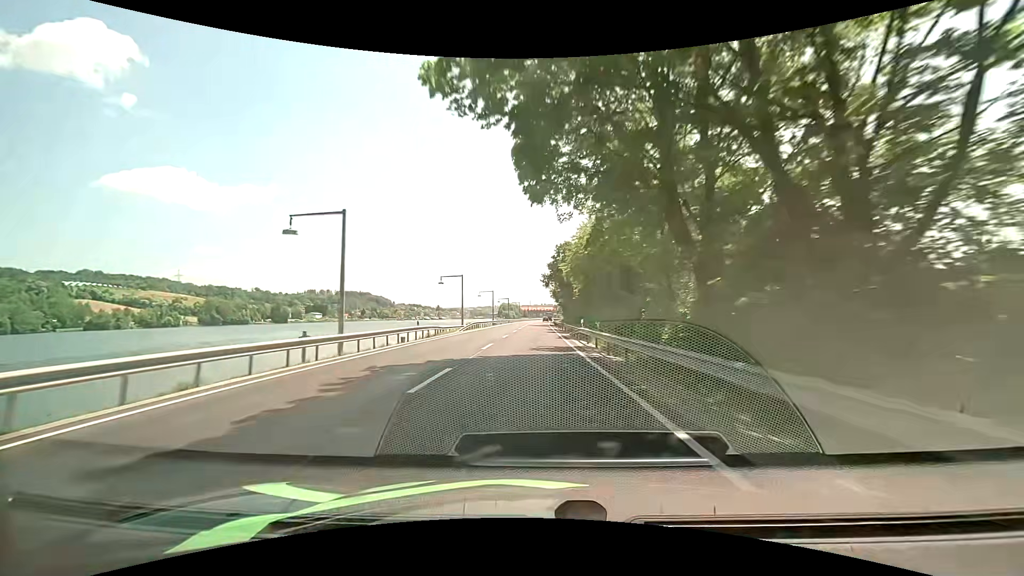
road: primary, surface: asphalt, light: Day
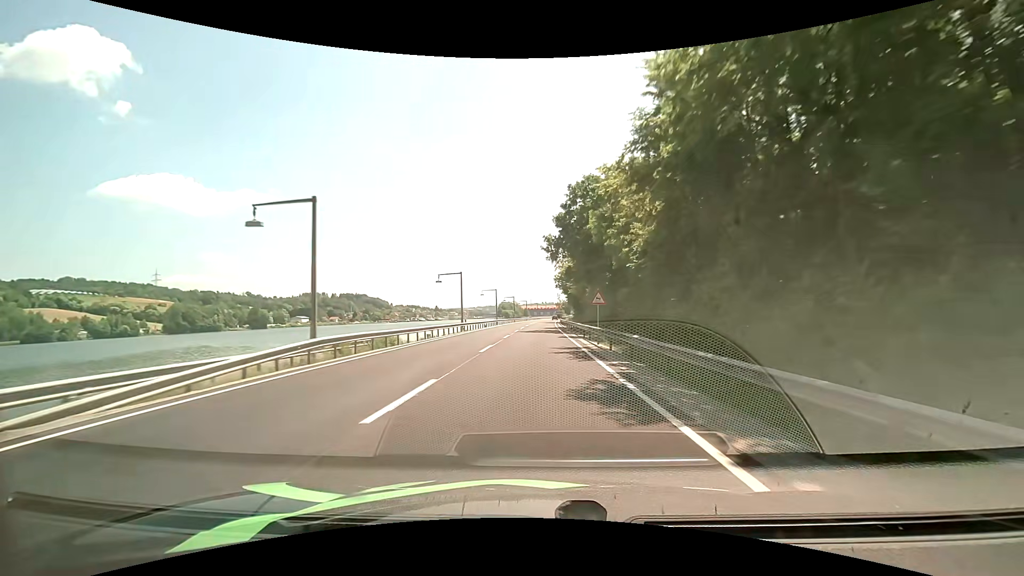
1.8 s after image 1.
(-0.3, +38.5) m; -1°
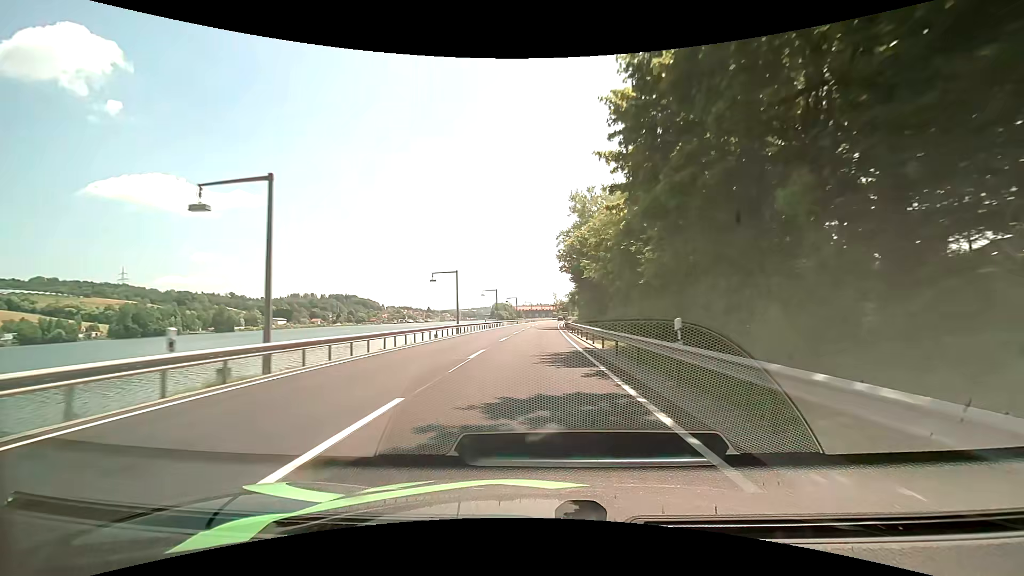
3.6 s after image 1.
(+0.2, +38.4) m; +1°
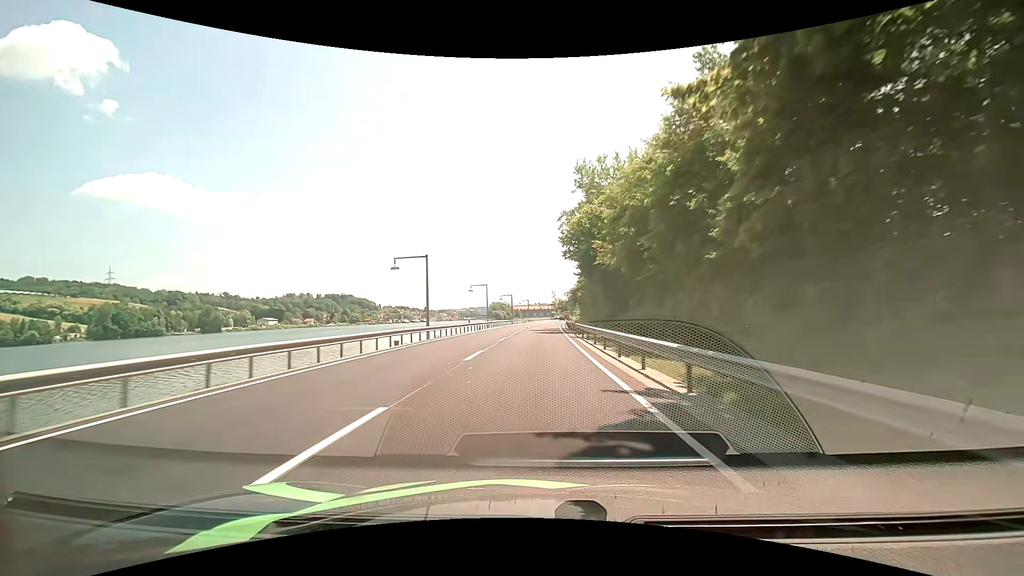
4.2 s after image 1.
(0.0, +12.9) m; 0°
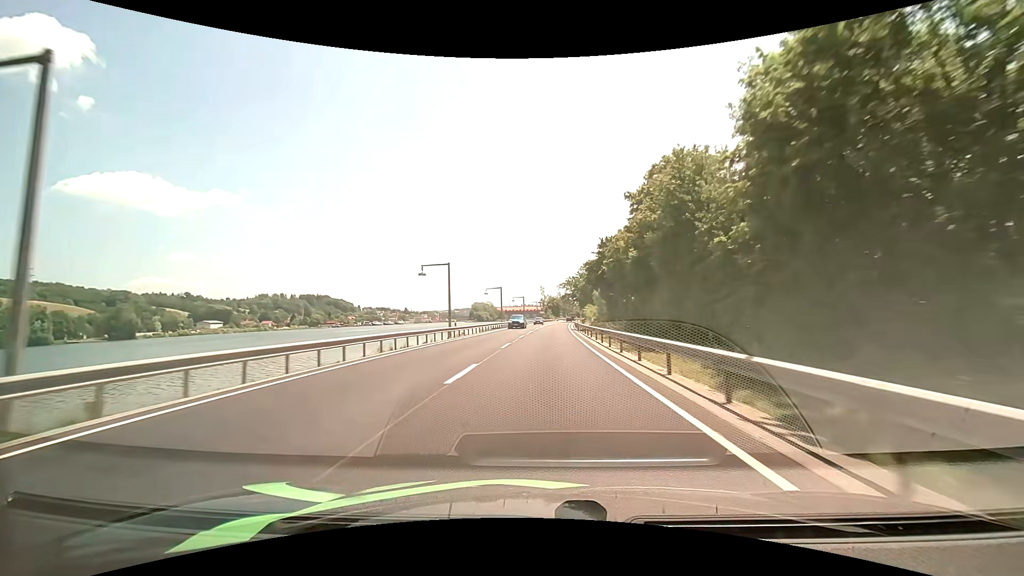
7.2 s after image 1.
(+0.9, +65.1) m; +2°
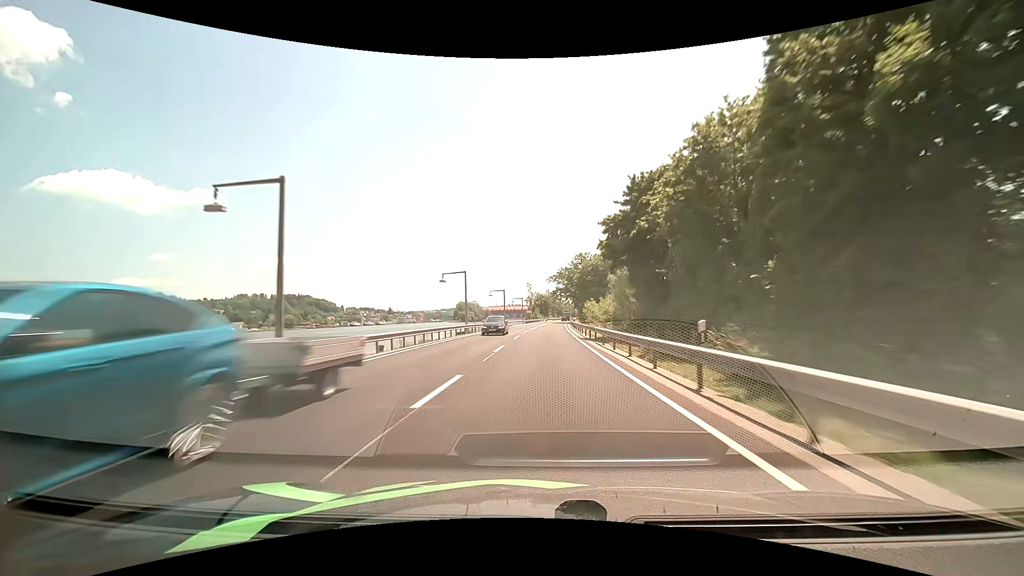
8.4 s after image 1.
(+0.4, +26.7) m; +2°
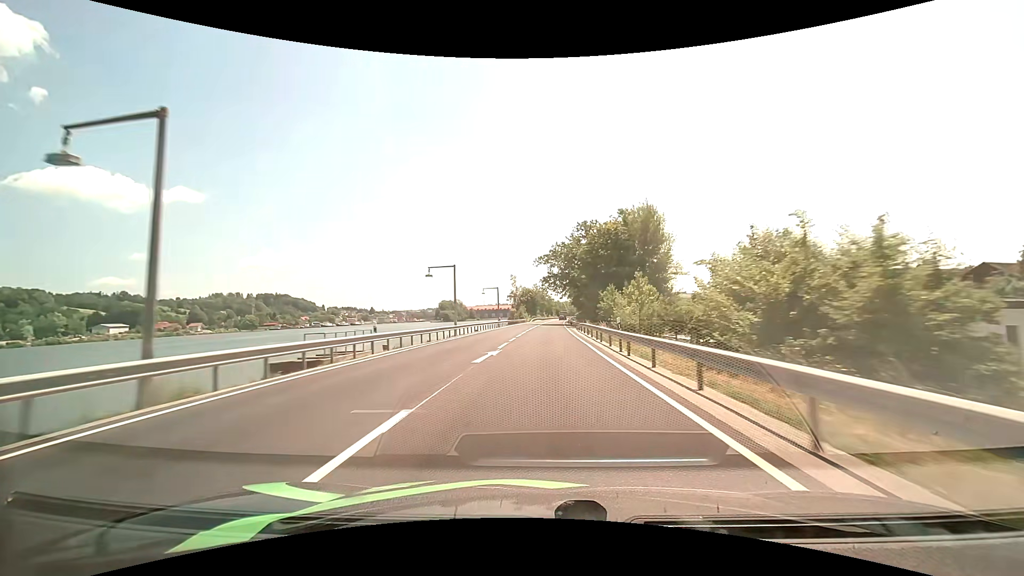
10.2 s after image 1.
(+0.4, +40.6) m; +1°
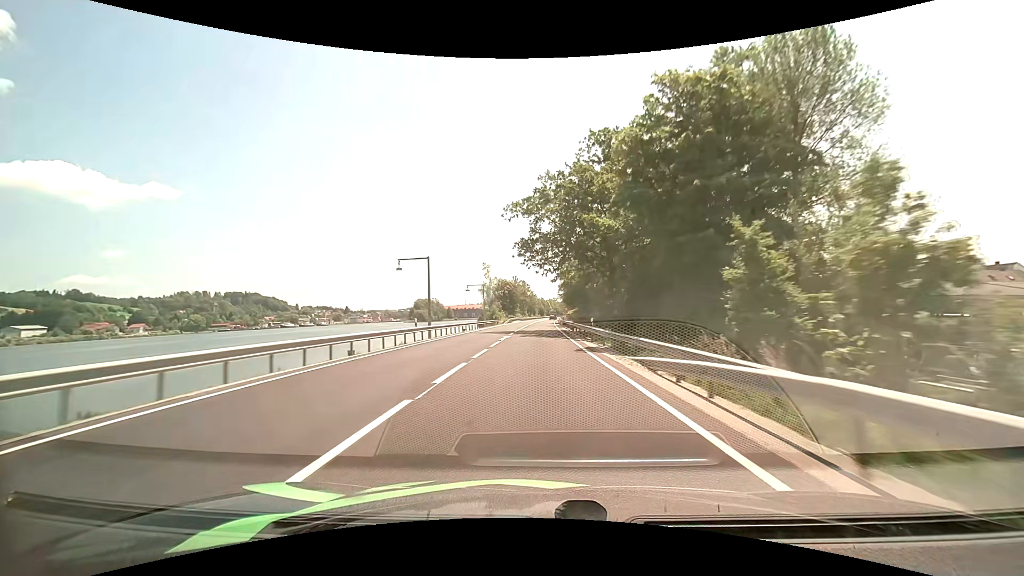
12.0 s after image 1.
(+0.6, +41.1) m; +2°
(0, +10) (0, +20) (0, +30) (0, +40) (0, +50) (0, +60) (0, +70) (0, +80) (+1, +90) (+1, +100) m
